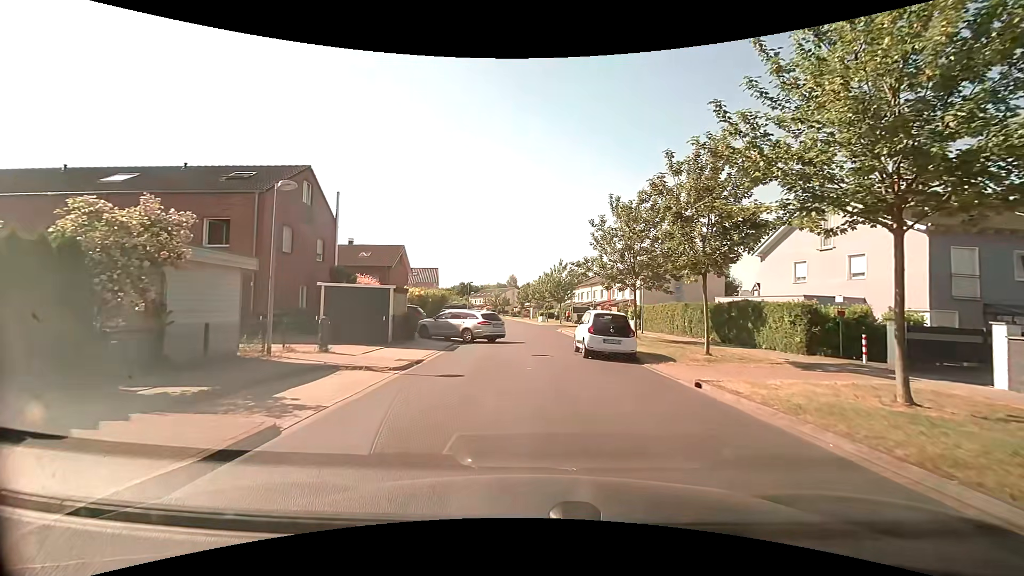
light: Day
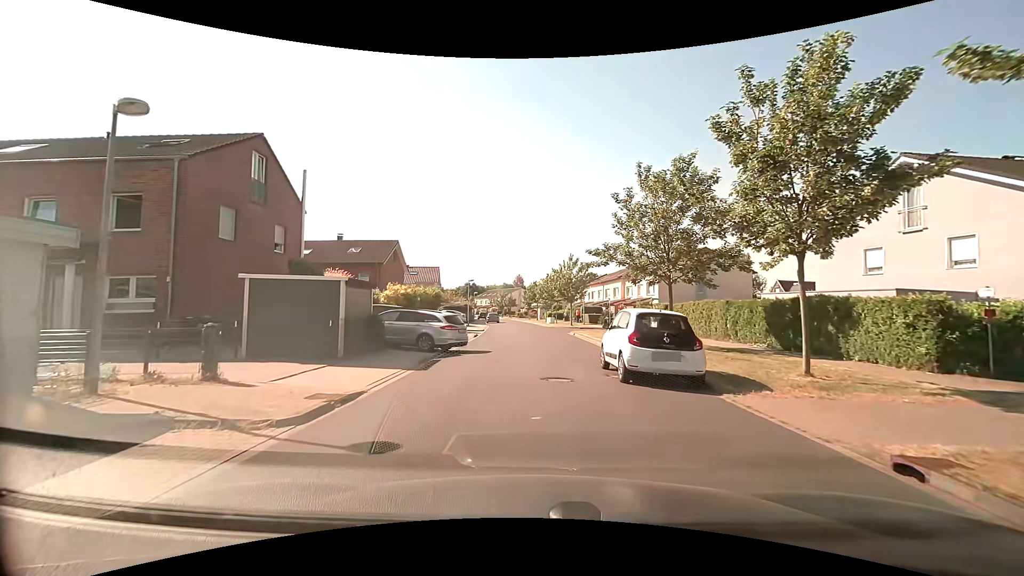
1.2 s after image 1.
(-0.1, +5.7) m; -1°
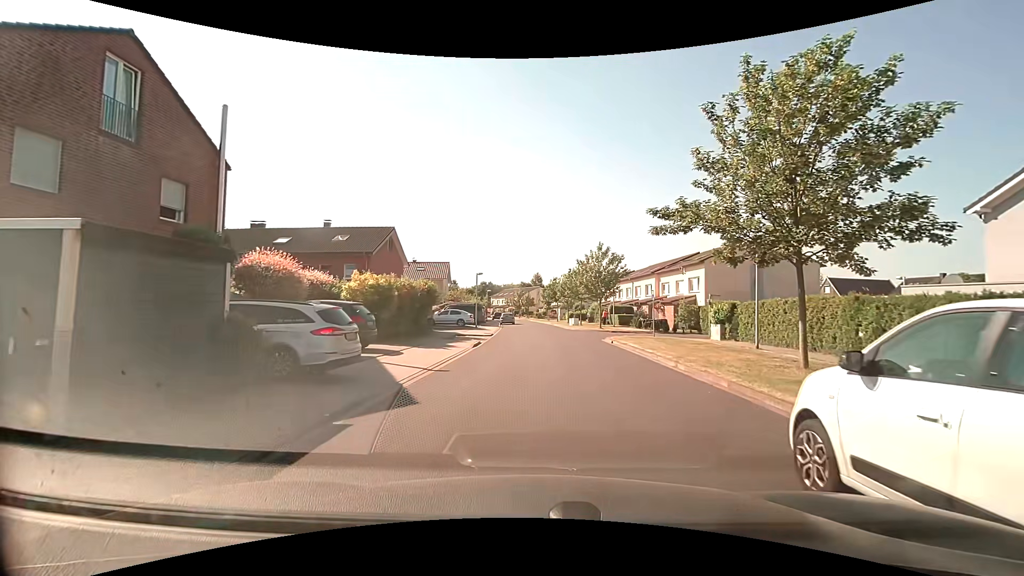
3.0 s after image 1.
(-0.2, +8.8) m; -2°
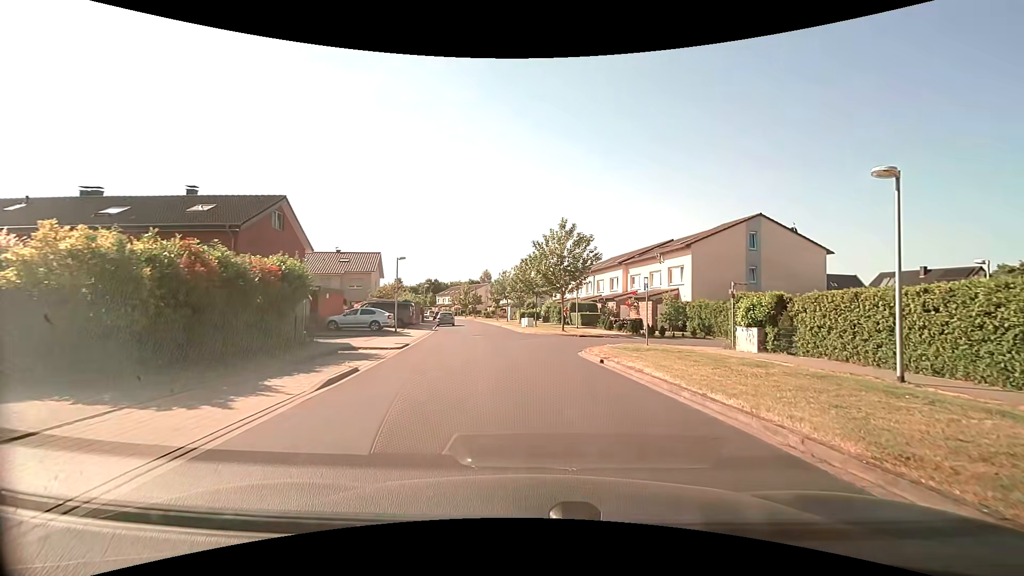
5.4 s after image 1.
(+0.3, +11.2) m; +5°
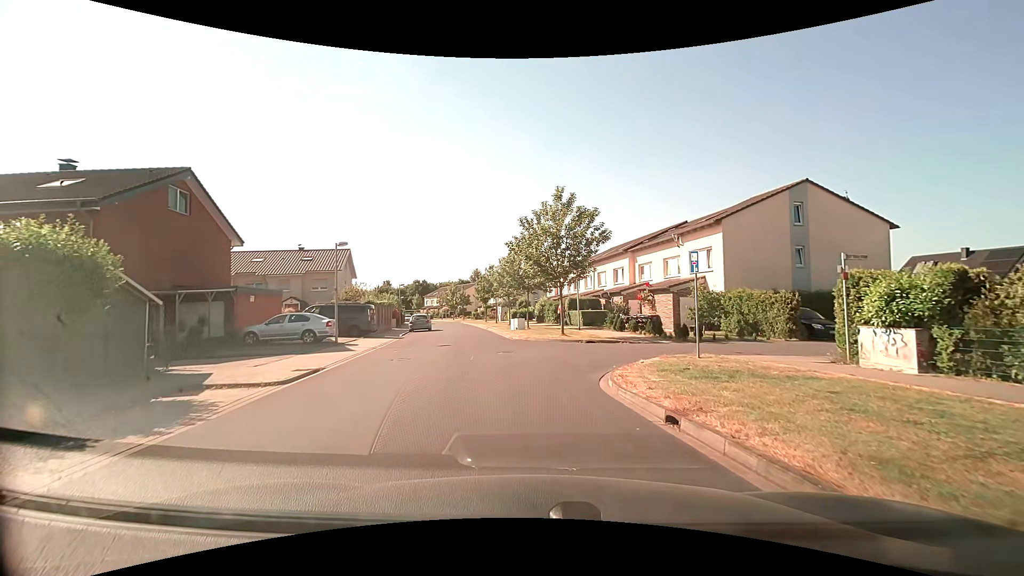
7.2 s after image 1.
(+0.2, +8.2) m; +1°
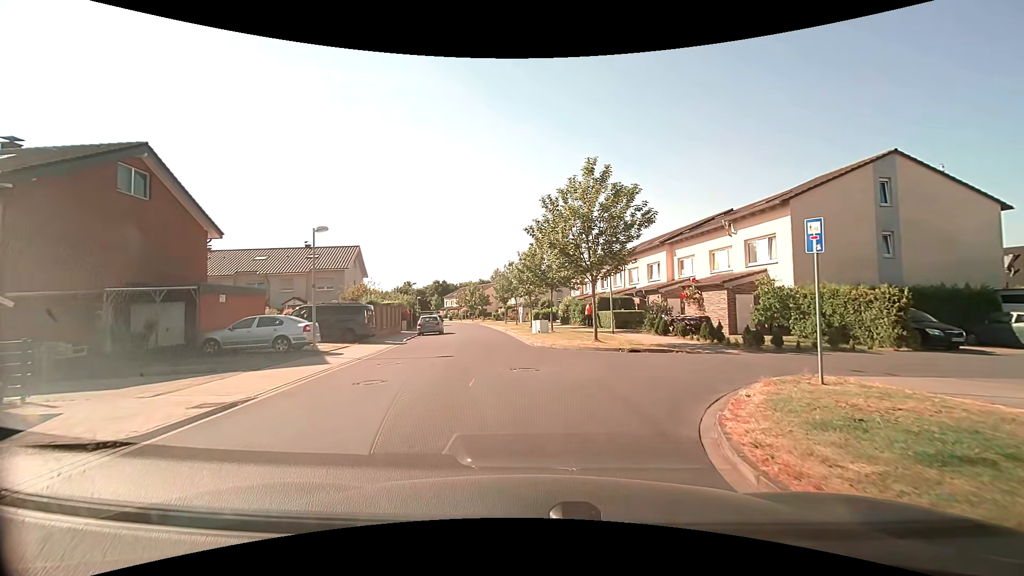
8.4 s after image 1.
(-0.1, +4.8) m; -3°
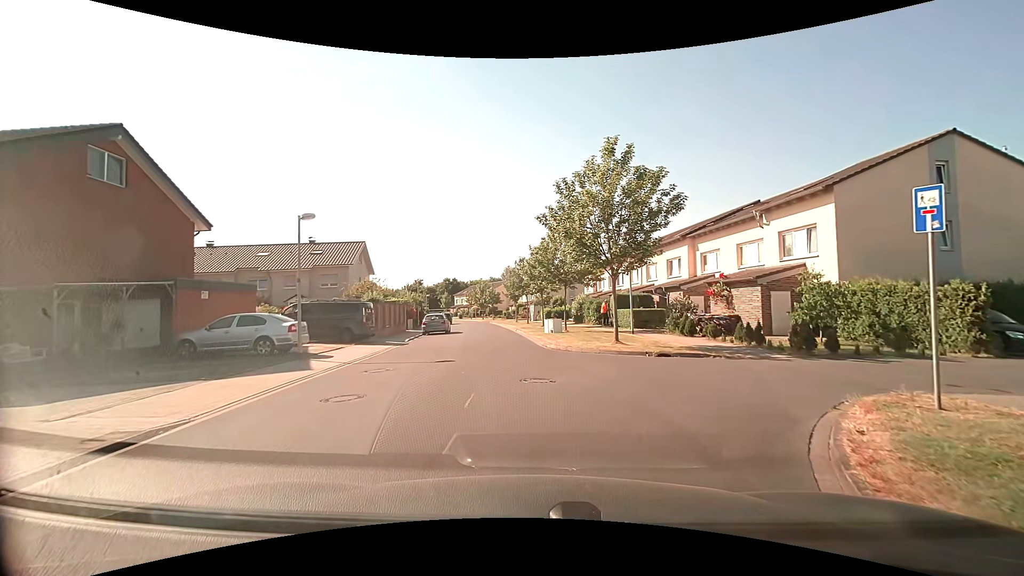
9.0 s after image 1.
(0.0, +2.2) m; -2°
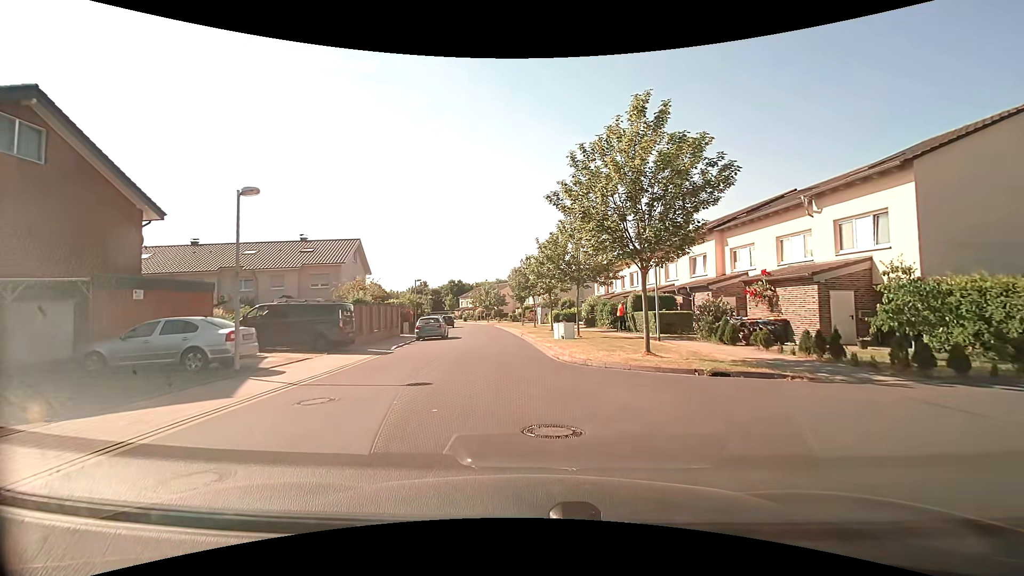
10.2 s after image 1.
(0.0, +3.9) m; -2°
(0, +10) (-1, +20) (-2, +30) (-3, +40) (-4, +50) (-5, +60) (-6, +70) (-8, +79) (-11, +89) (-14, +99) m
